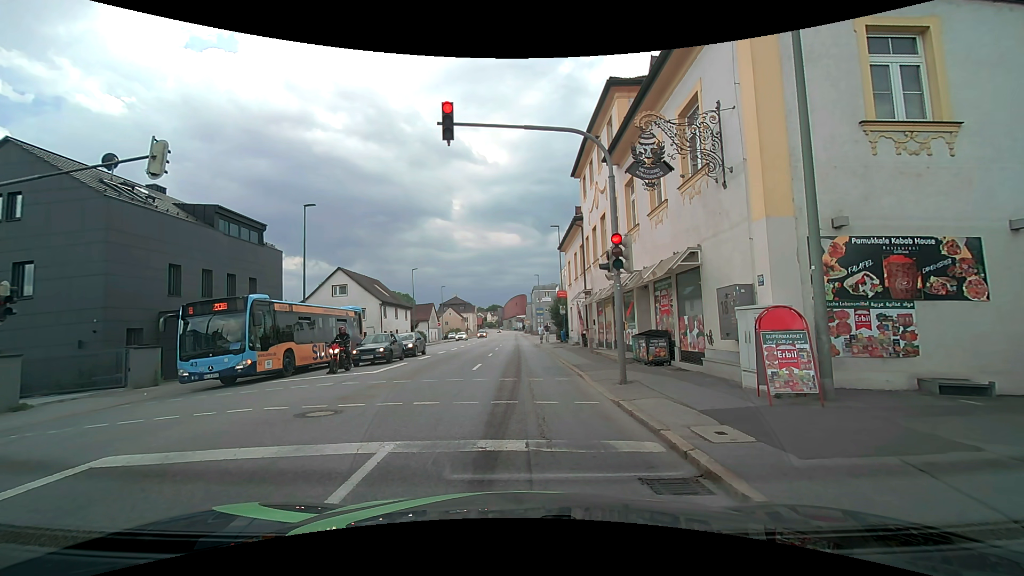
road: tertiary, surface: asphalt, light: Day
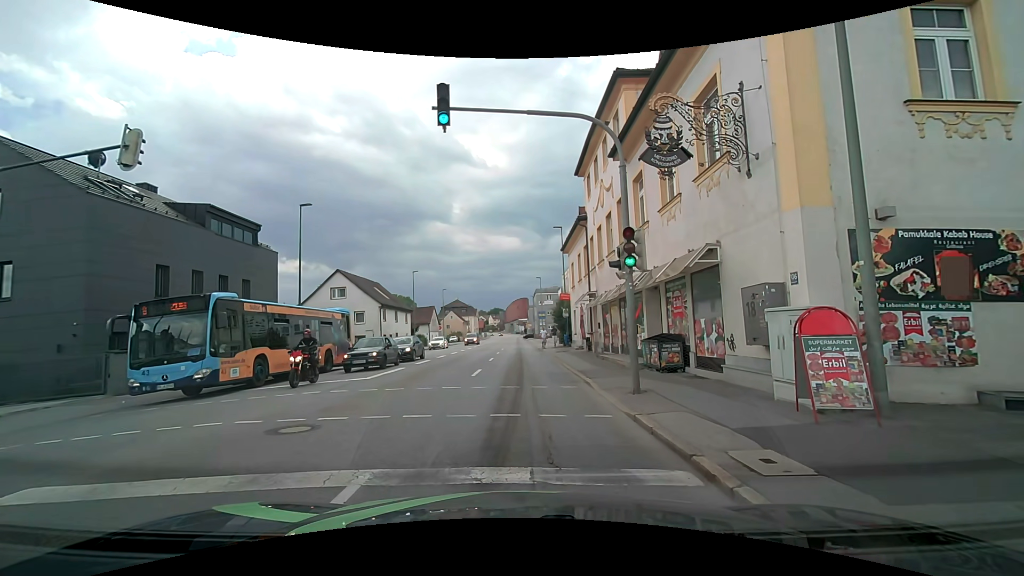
(0.0, +1.1) m; -2°
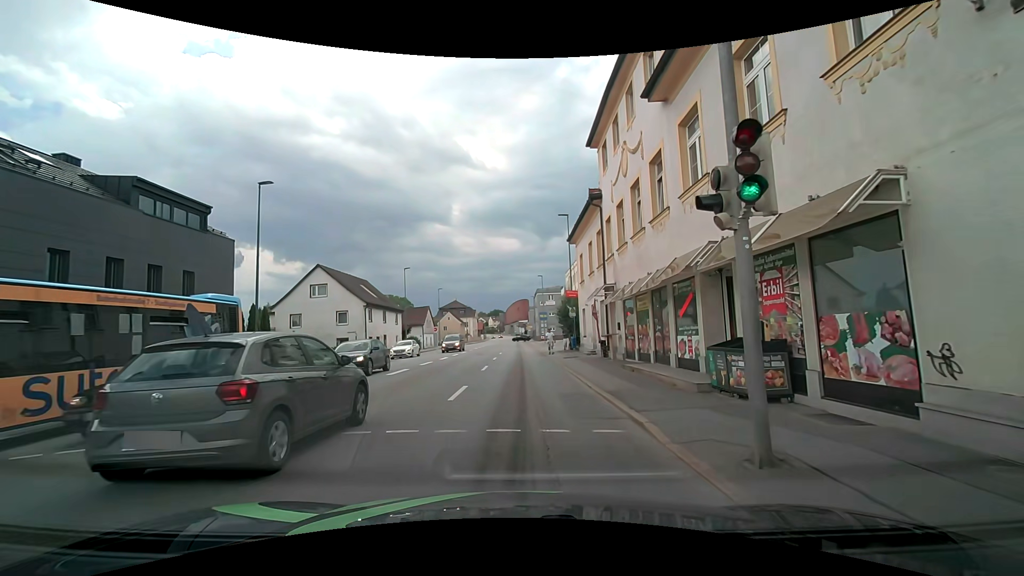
(+0.1, +5.5) m; +2°
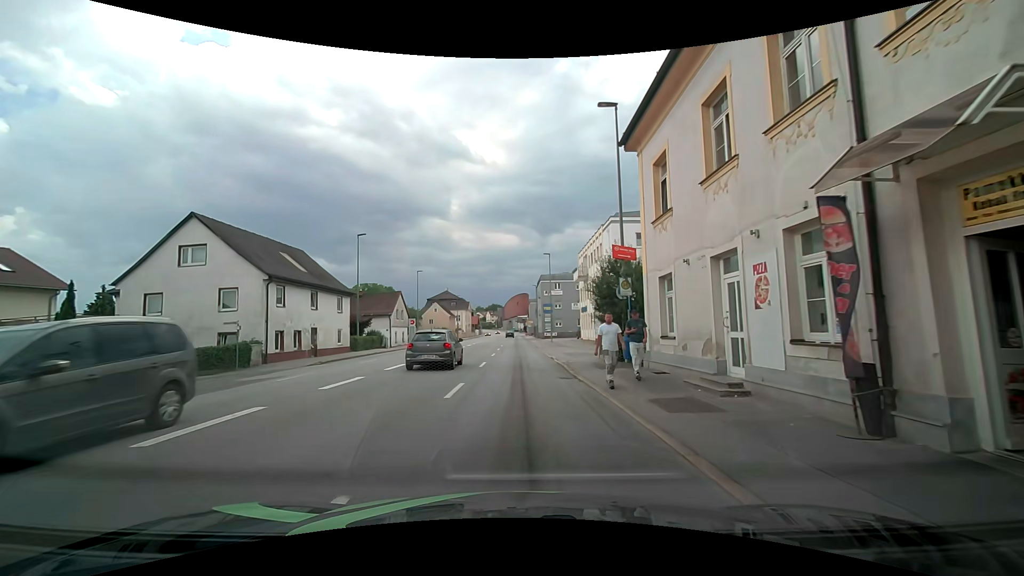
(-0.4, +18.7) m; -1°
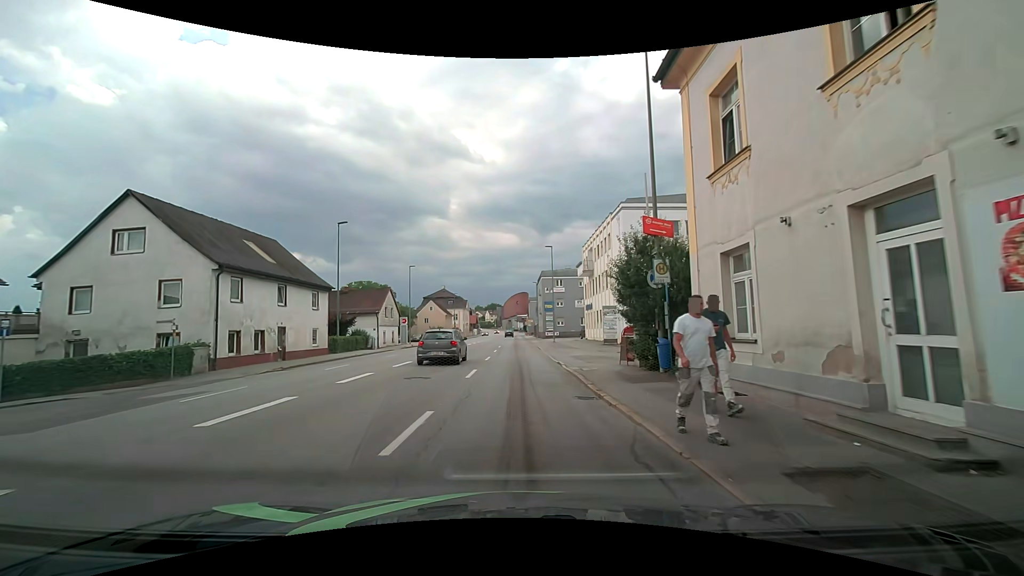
(0.0, +4.8) m; 0°
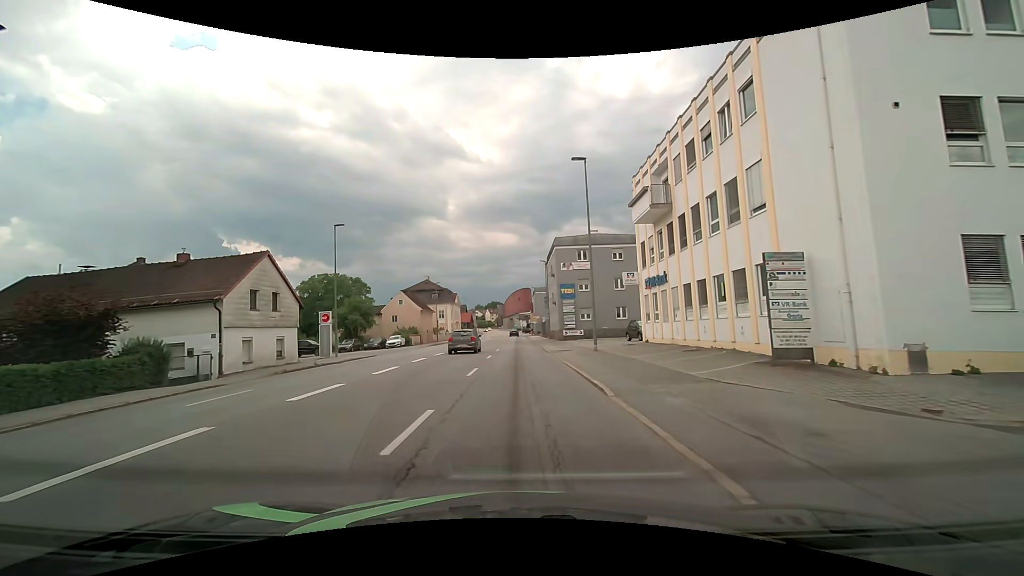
(+0.1, +27.3) m; 0°
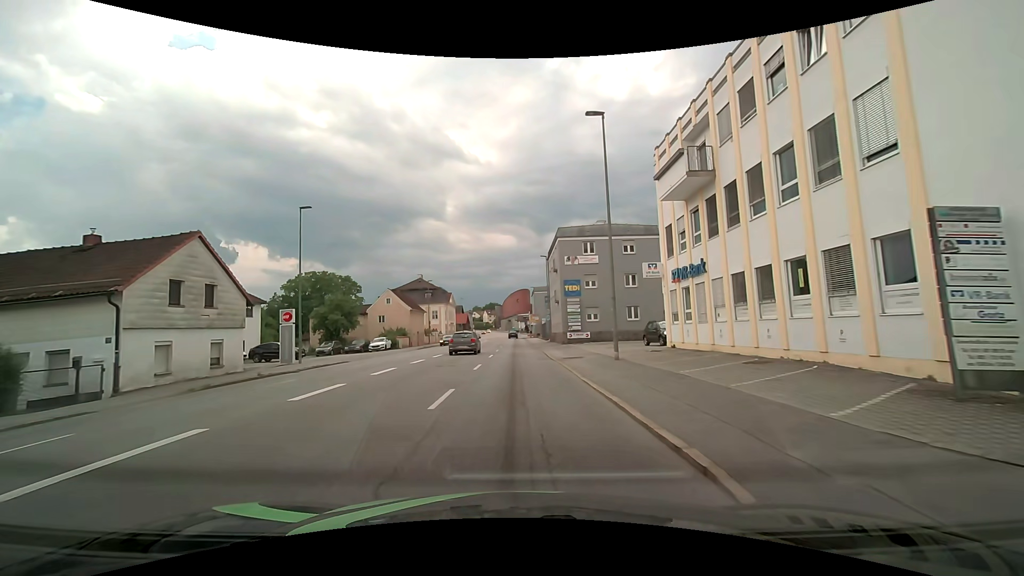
(0.0, +6.0) m; 0°
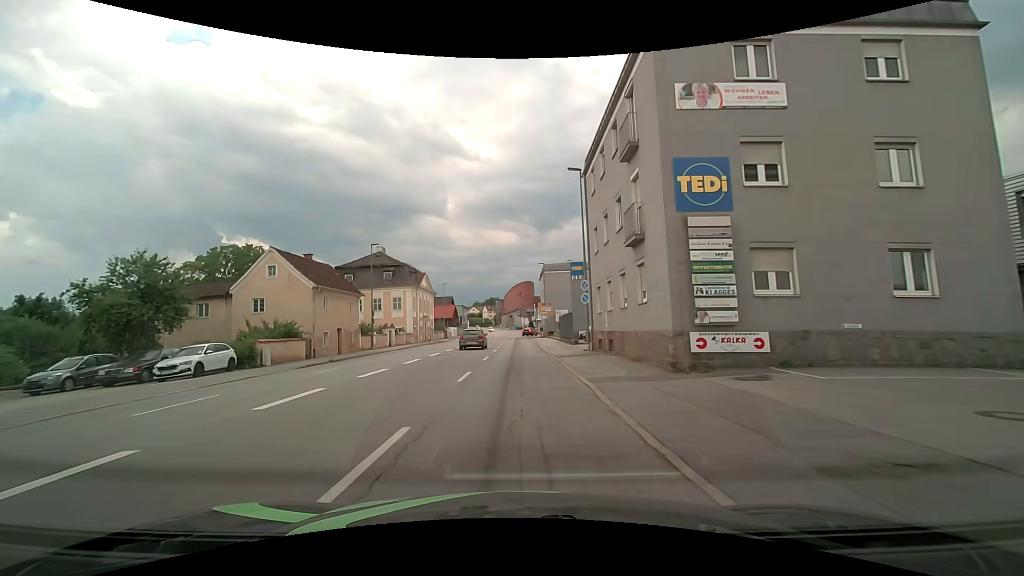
(0.0, +31.9) m; 0°
